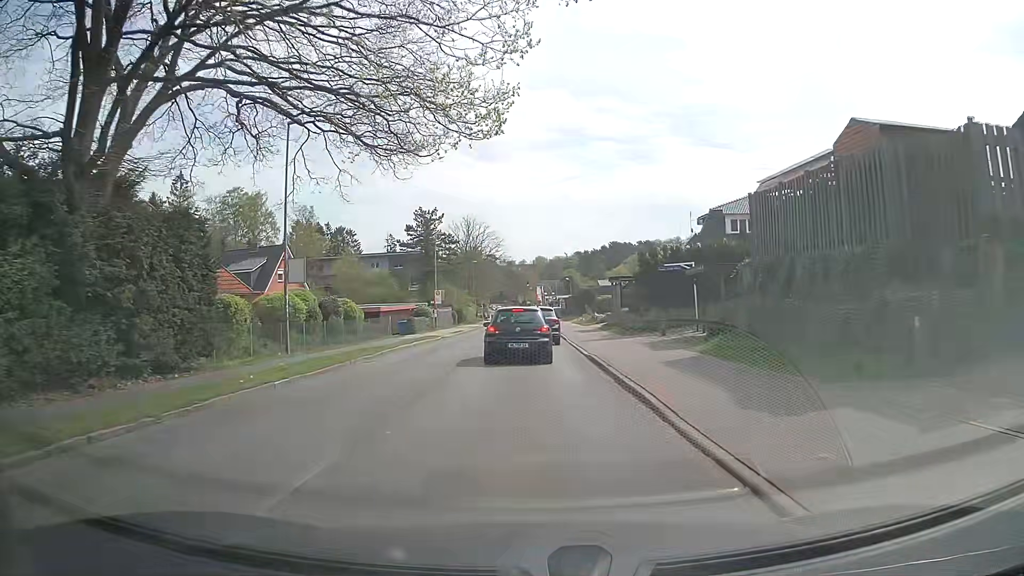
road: tertiary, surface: asphalt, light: Day
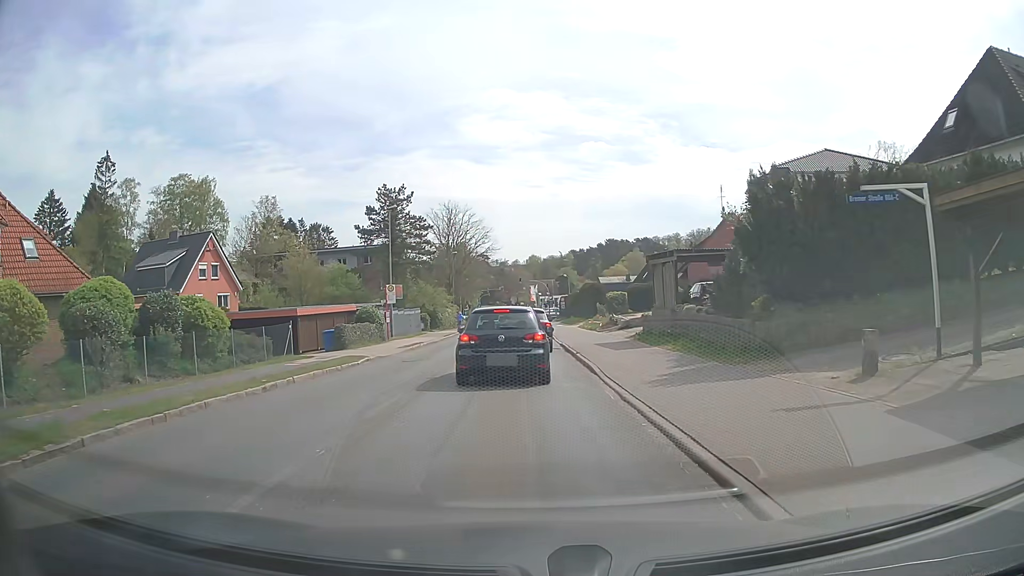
(0.0, +17.2) m; 0°
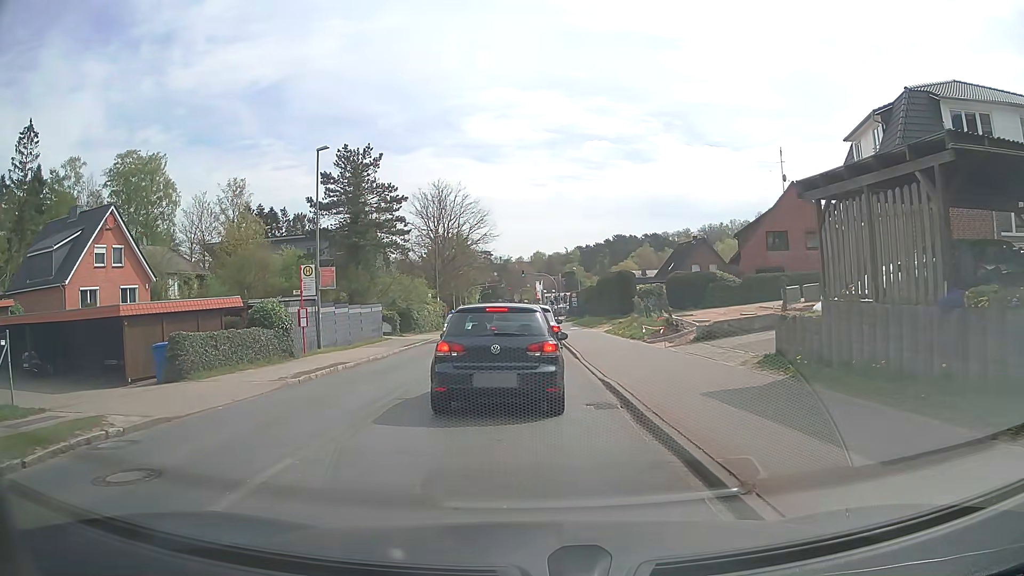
(+0.1, +16.1) m; 0°
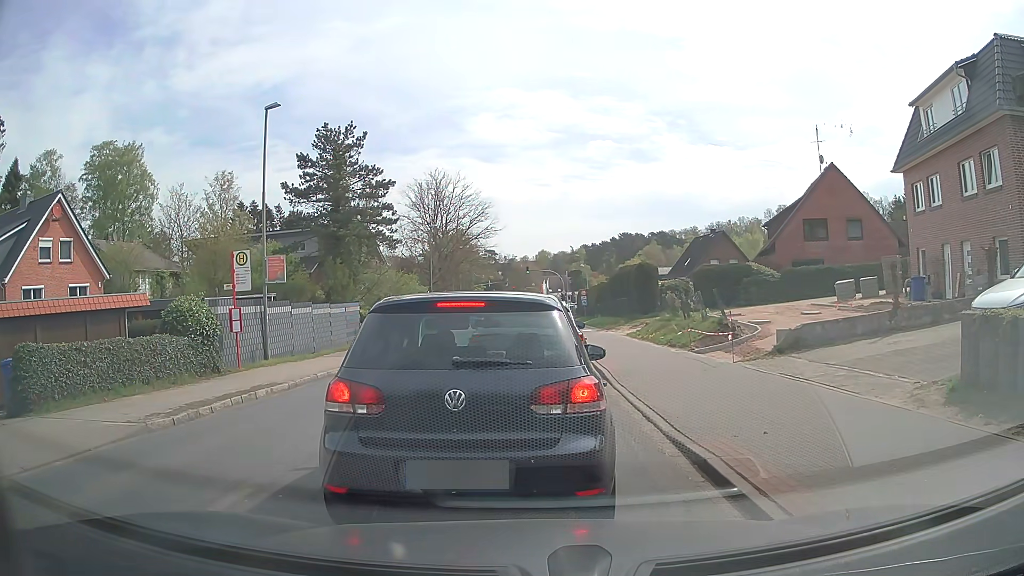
(0.0, +6.1) m; +1°
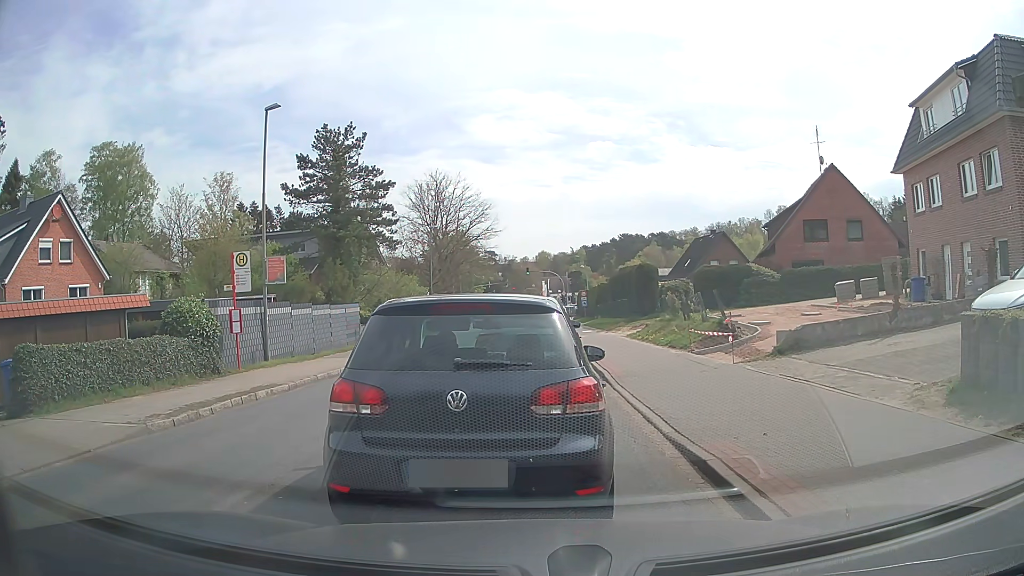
(0.0, +0.1) m; 0°
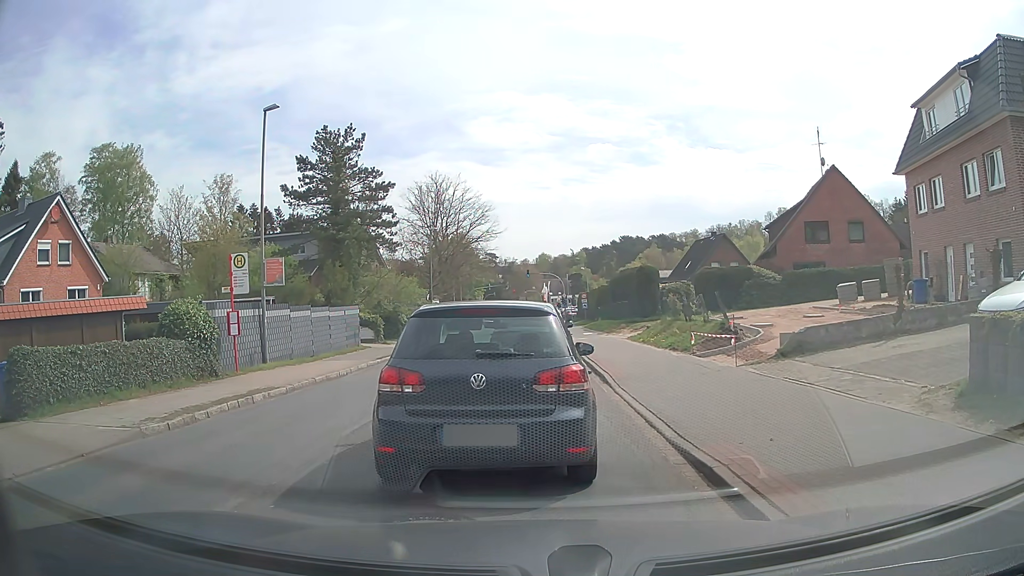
(0.0, +0.2) m; 0°
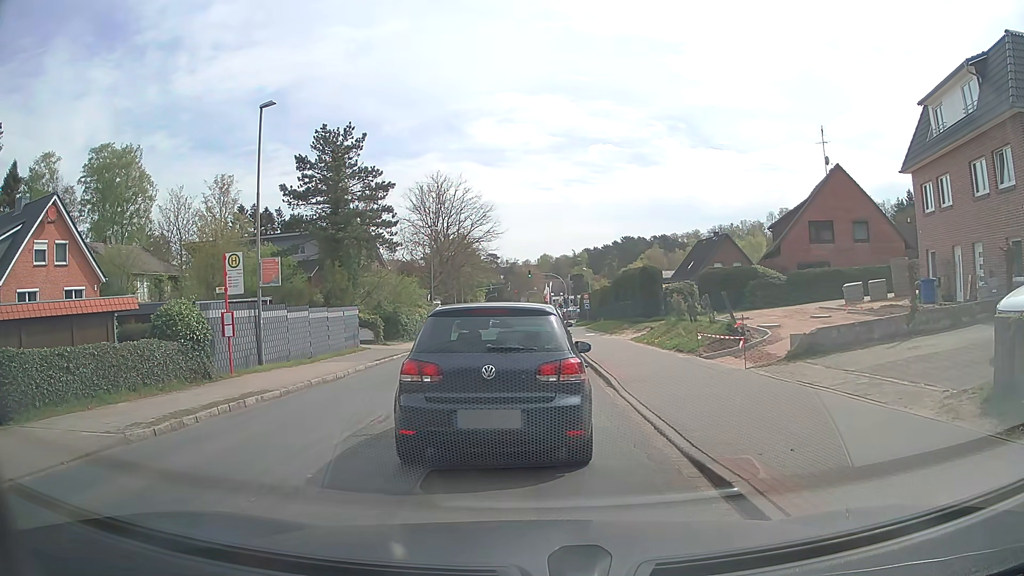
(0.0, +0.5) m; 0°
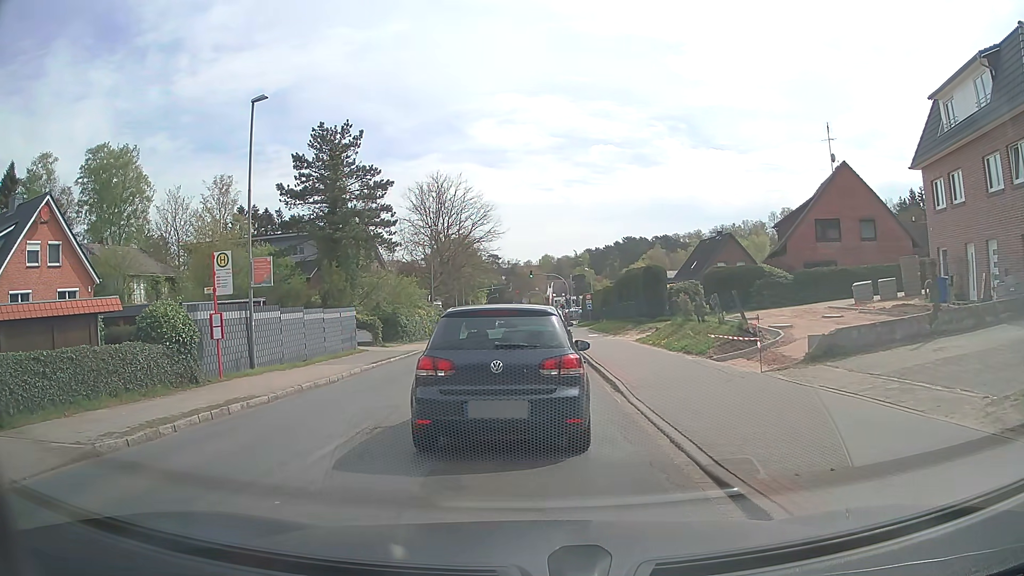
(0.0, +0.9) m; -1°
